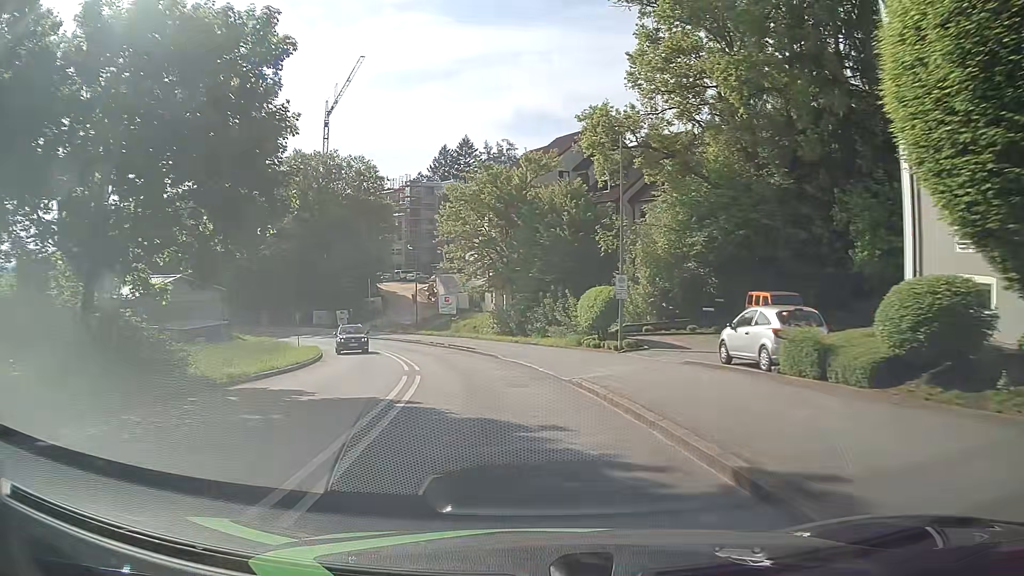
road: tertiary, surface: asphalt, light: Day
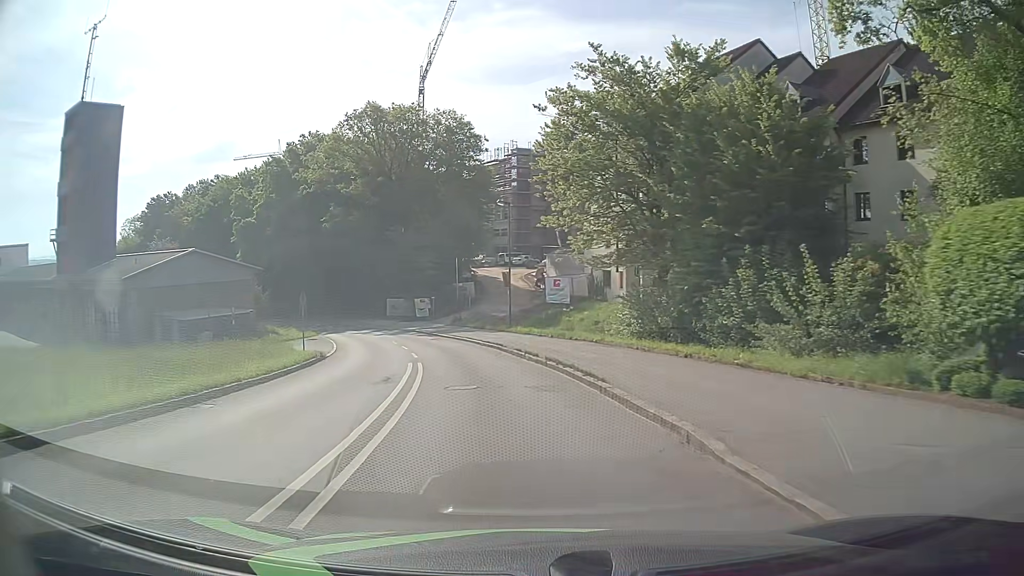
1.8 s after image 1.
(-1.6, +19.9) m; -10°
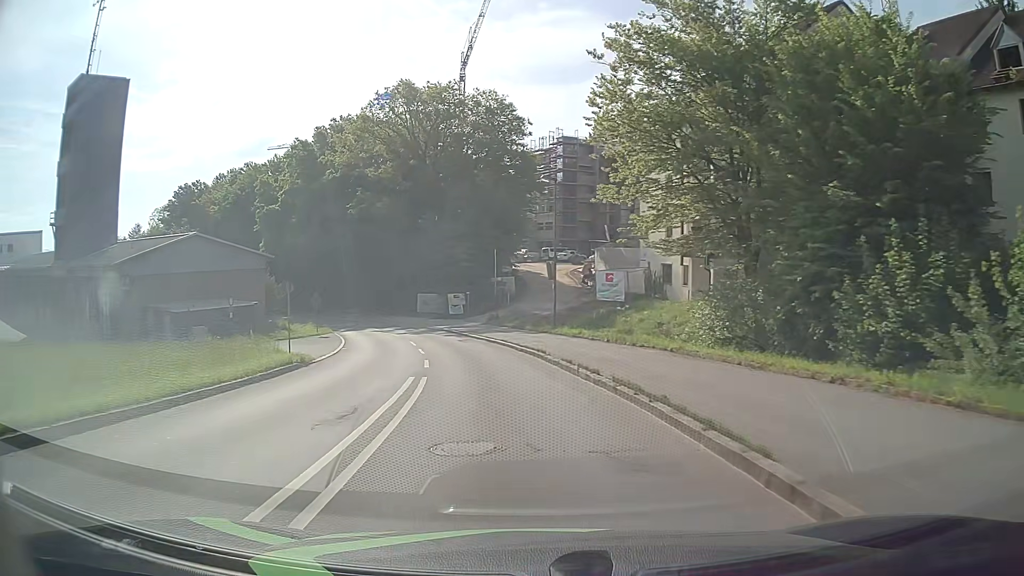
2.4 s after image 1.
(-0.2, +6.9) m; -4°
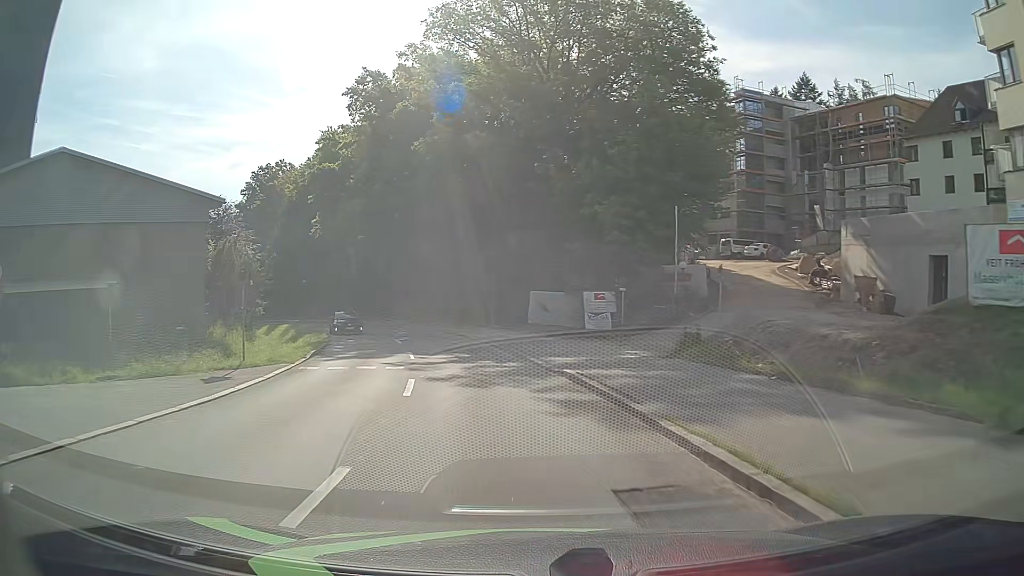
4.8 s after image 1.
(-3.1, +28.1) m; -11°
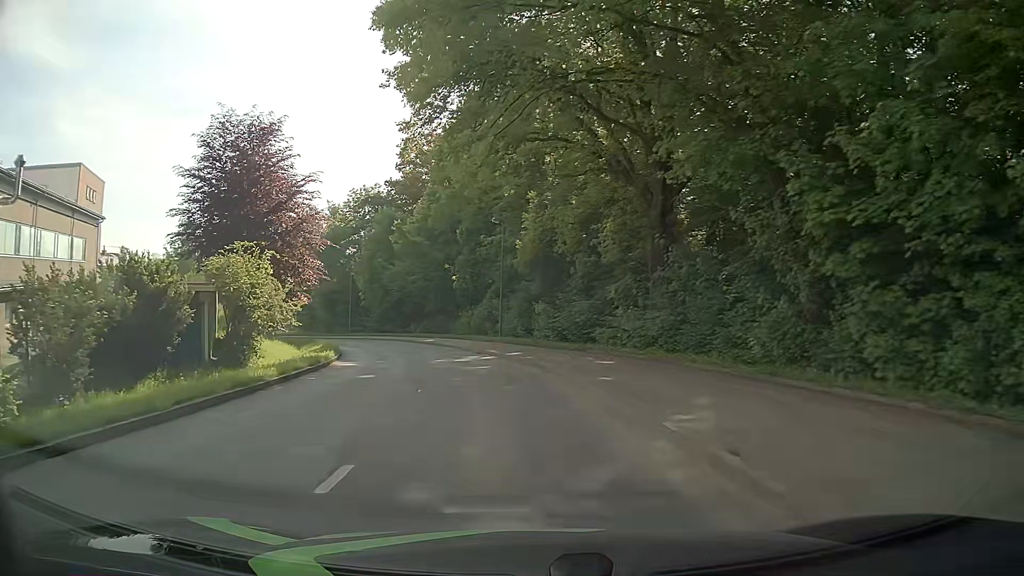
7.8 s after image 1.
(-6.2, +35.3) m; -20°
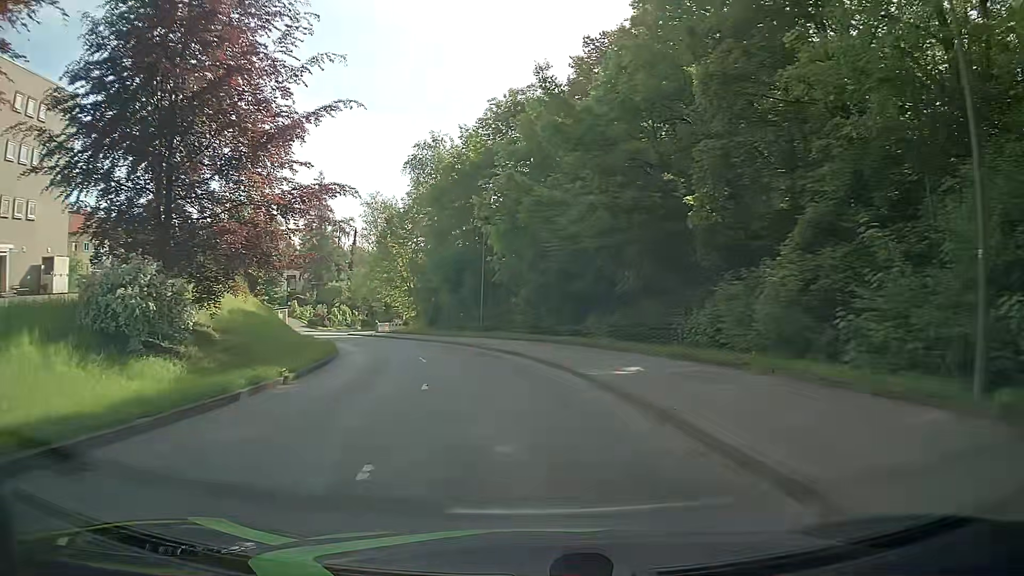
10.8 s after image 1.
(-4.8, +35.2) m; -14°
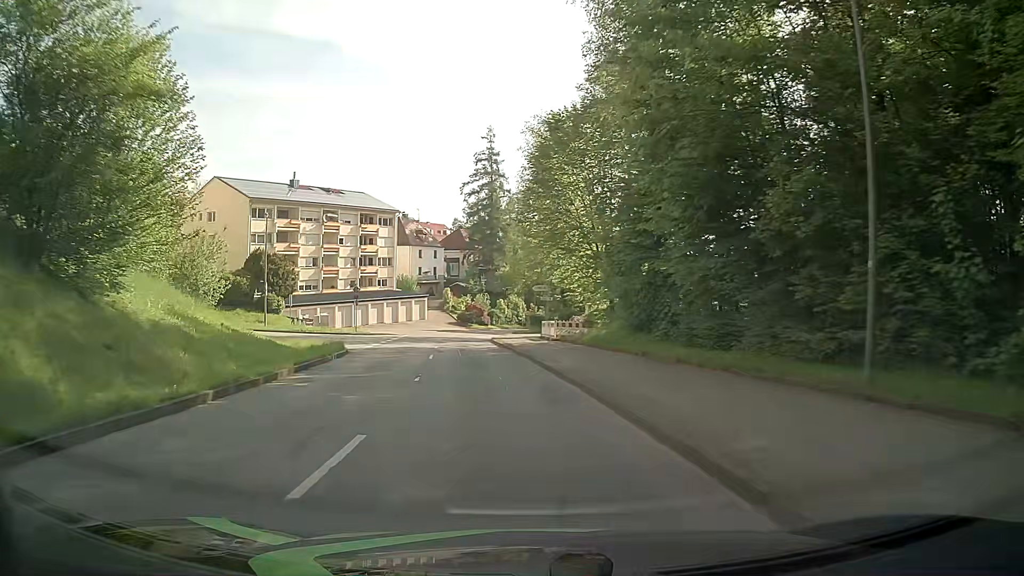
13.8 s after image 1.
(-5.9, +35.4) m; -18°
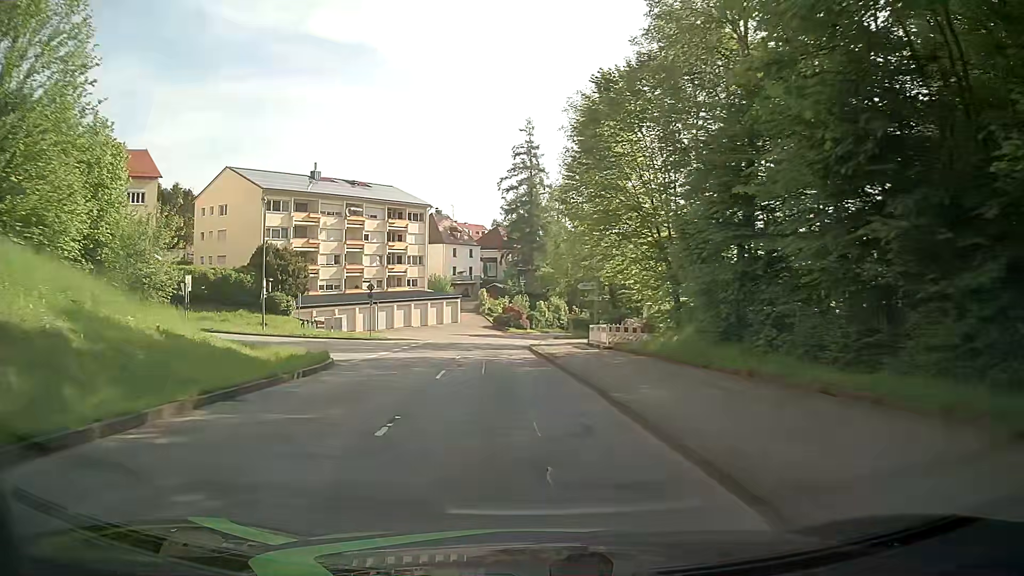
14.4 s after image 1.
(-0.3, +7.3) m; -4°
(0, +10) (-1, +20) (-2, +30) (-2, +40) (-2, +50) (0, +60) (+2, +70) (+5, +79) (+8, +89) (+11, +98) m
